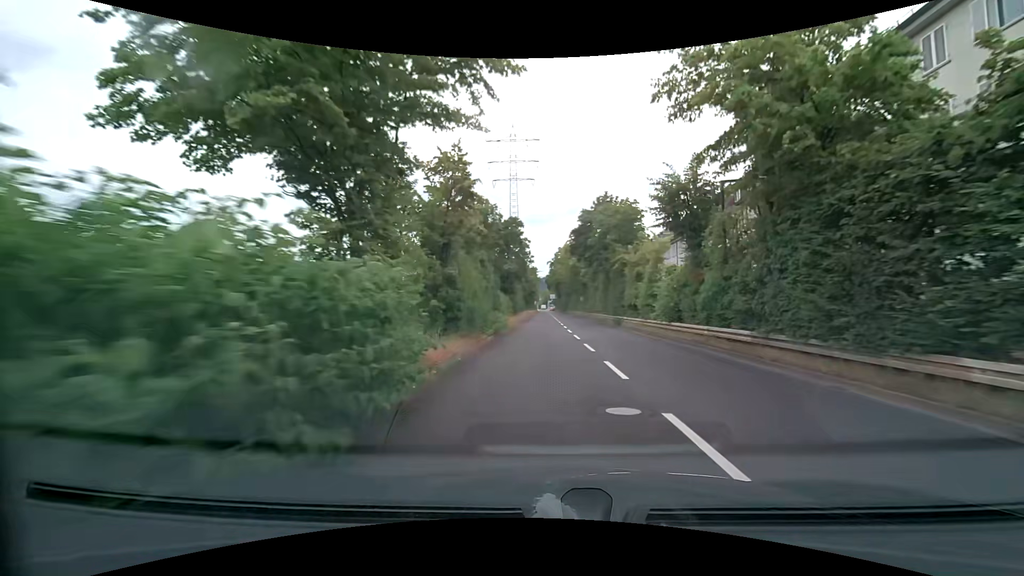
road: trunk_link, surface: asphalt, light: Day
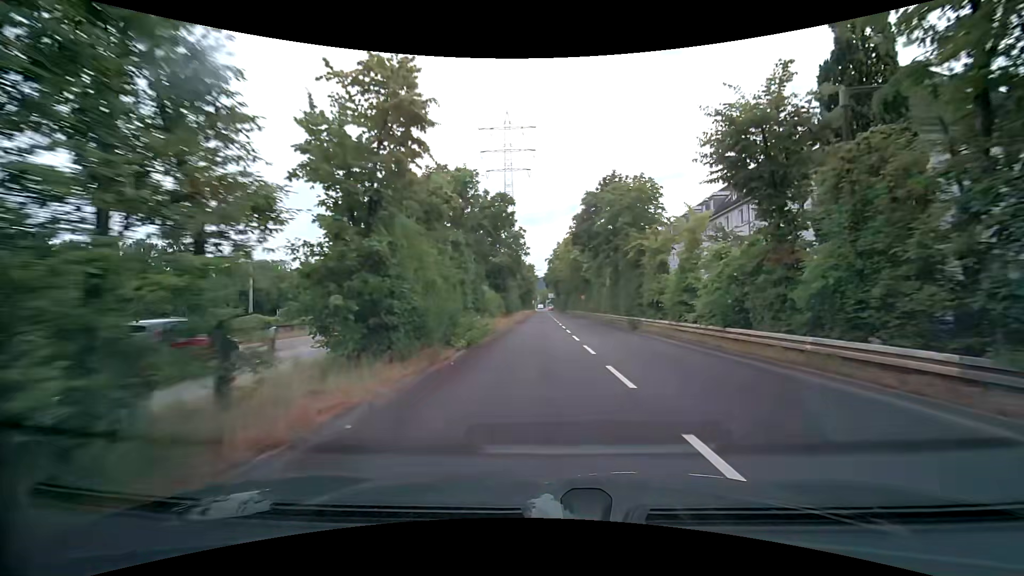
(0.0, +7.2) m; 0°
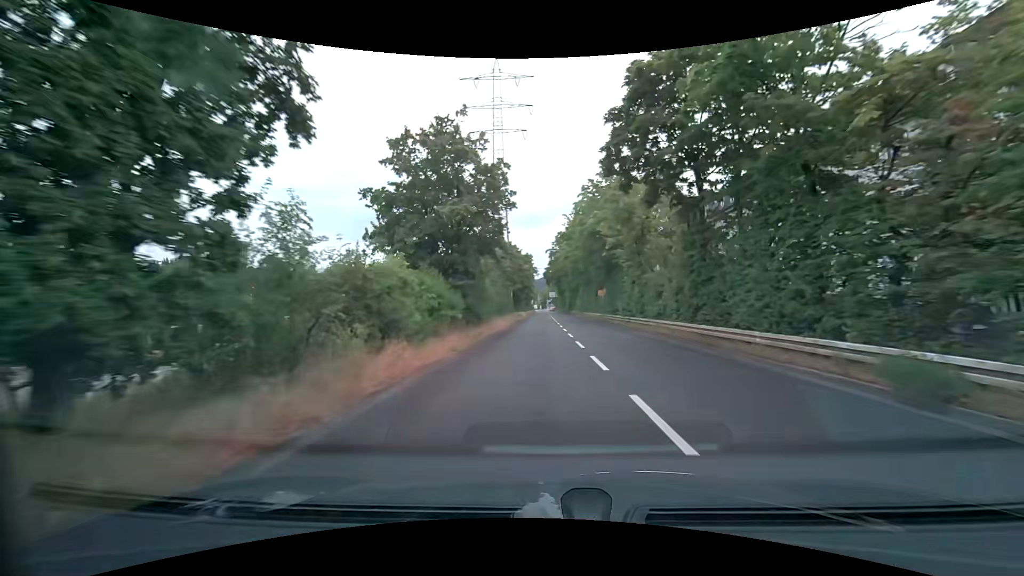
(+0.1, +21.8) m; 0°
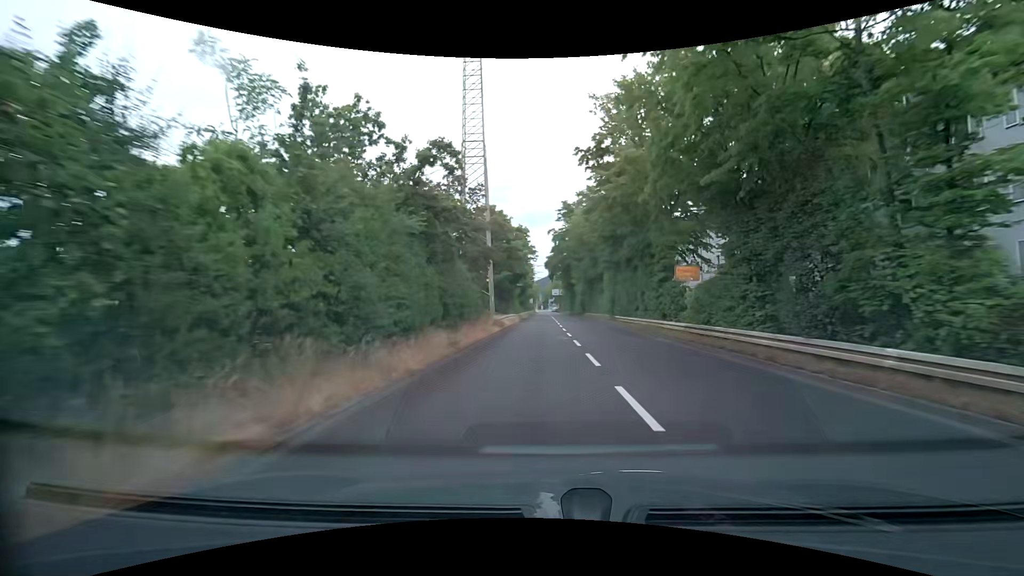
(0.0, +29.3) m; 0°
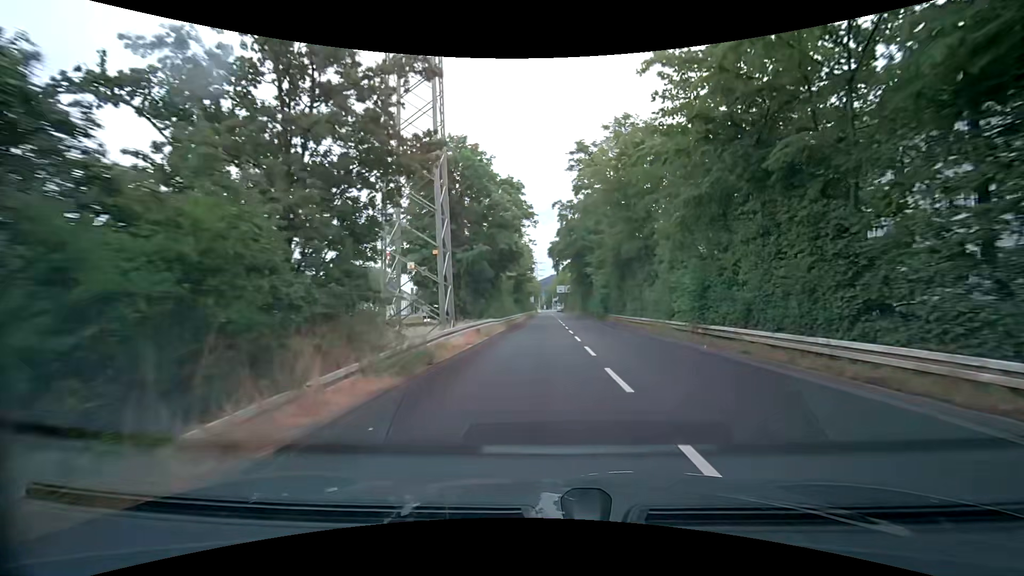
(-0.2, +21.6) m; -1°
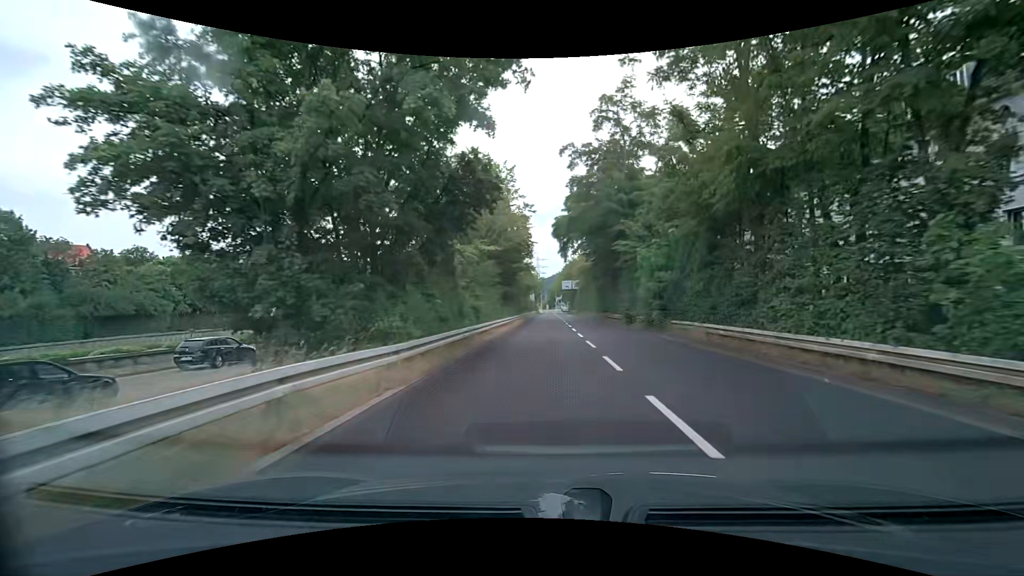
(0.0, +21.4) m; 0°
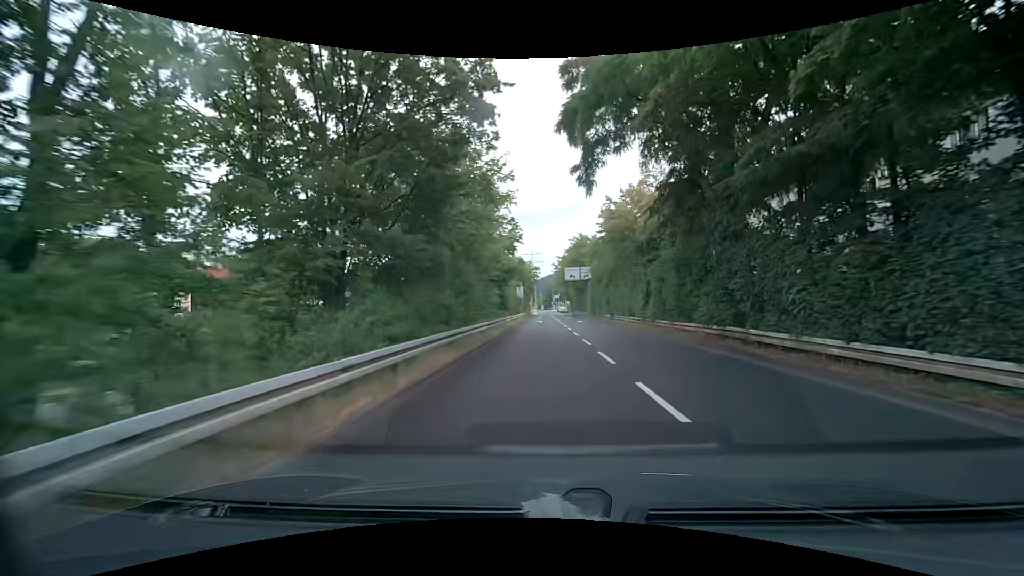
(-0.2, +34.7) m; 0°
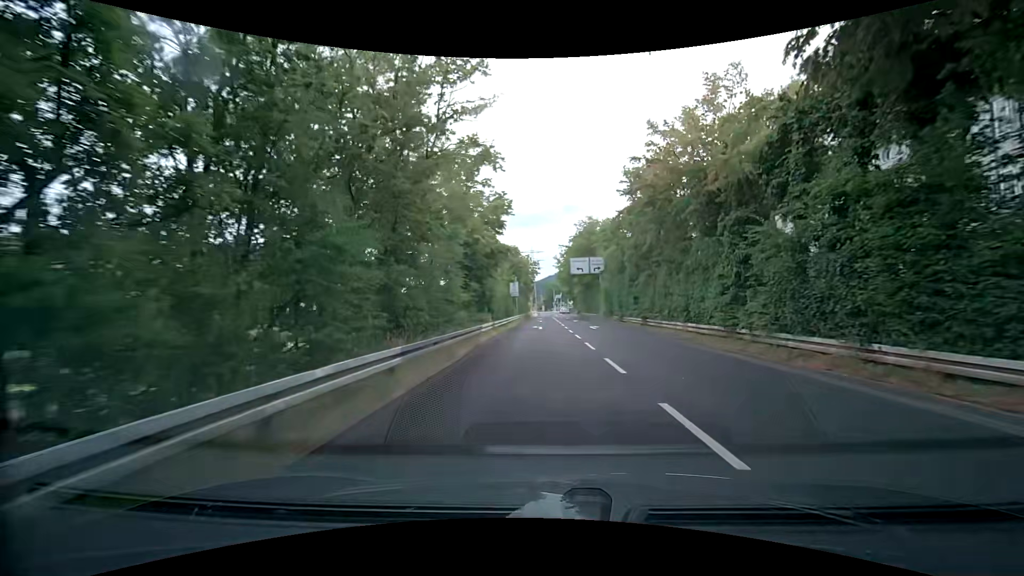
(0.0, +13.7) m; +1°
(0, +10) (0, +20) (0, +30) (-1, +40) (-1, +50) (-1, +60) (-1, +70) (-1, +80) (-1, +90) (0, +100) m
